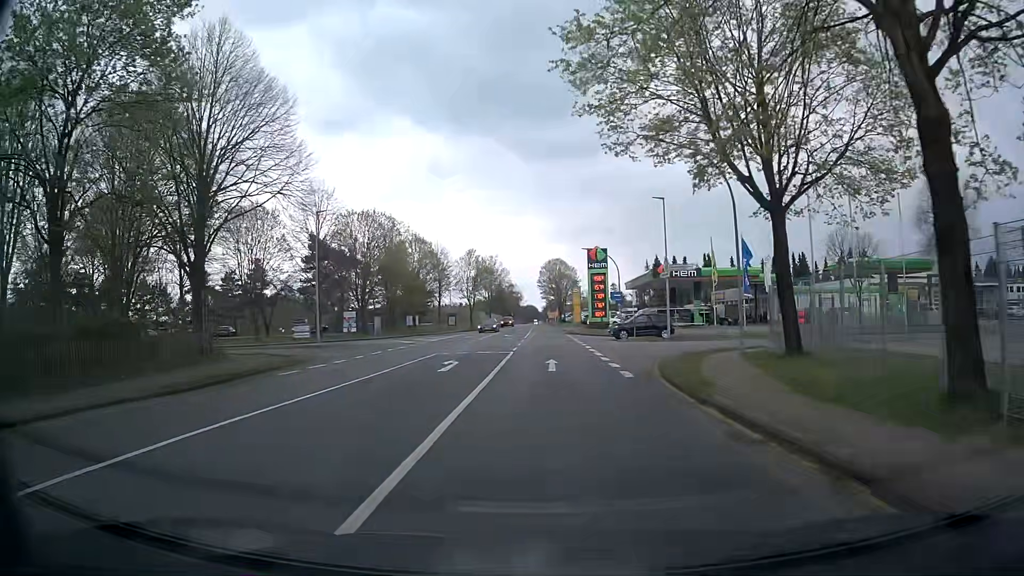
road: secondary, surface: asphalt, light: Day
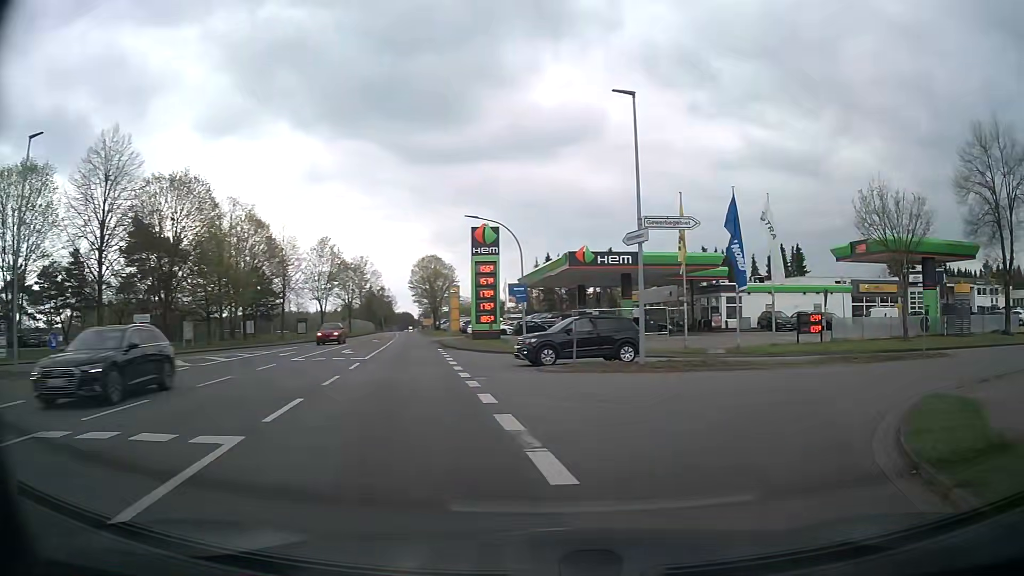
(+0.4, +19.8) m; +7°
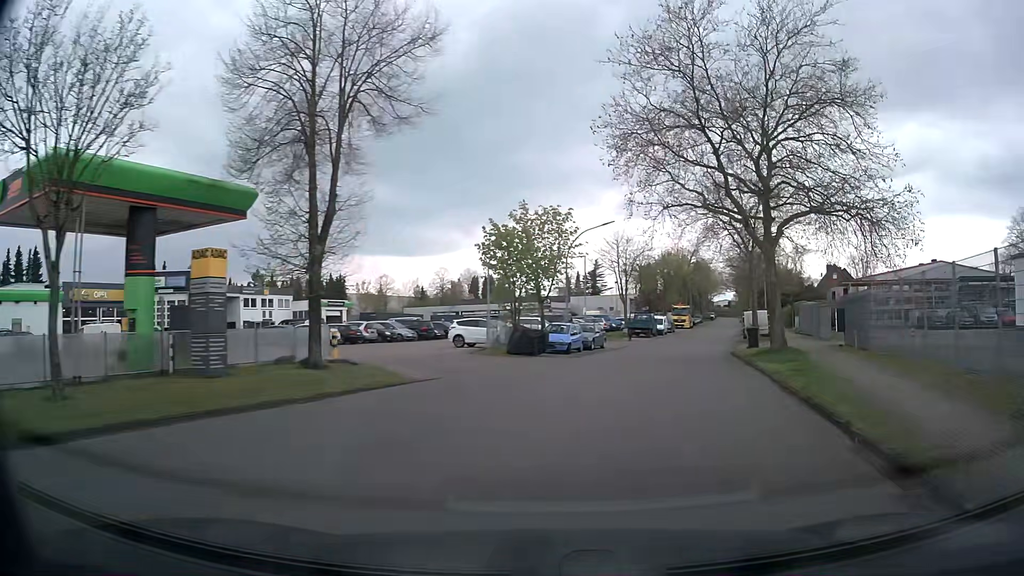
(+11.9, +17.4) m; +67°
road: residential
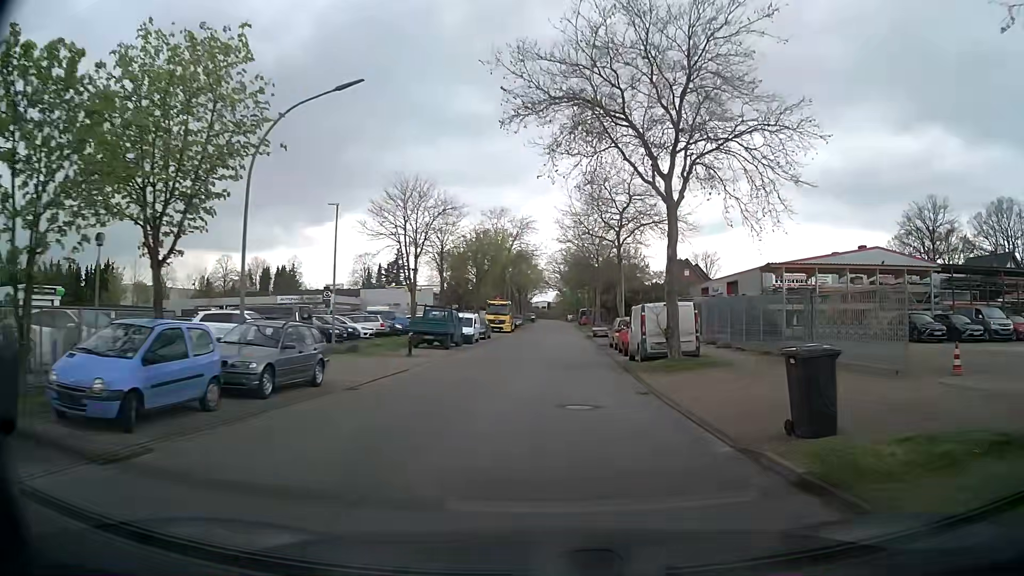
(+3.5, +23.6) m; +15°
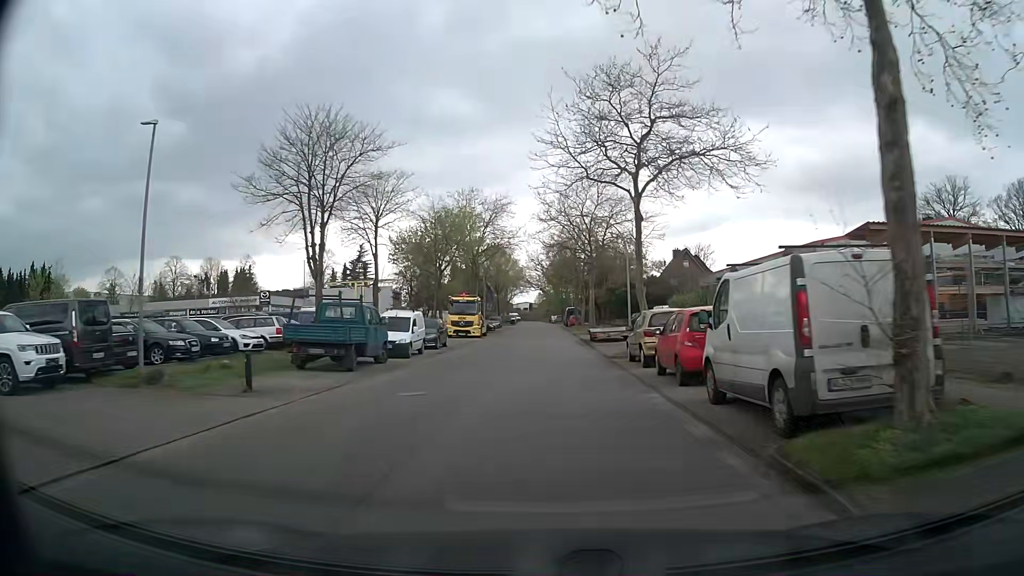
(+0.3, +14.2) m; +1°
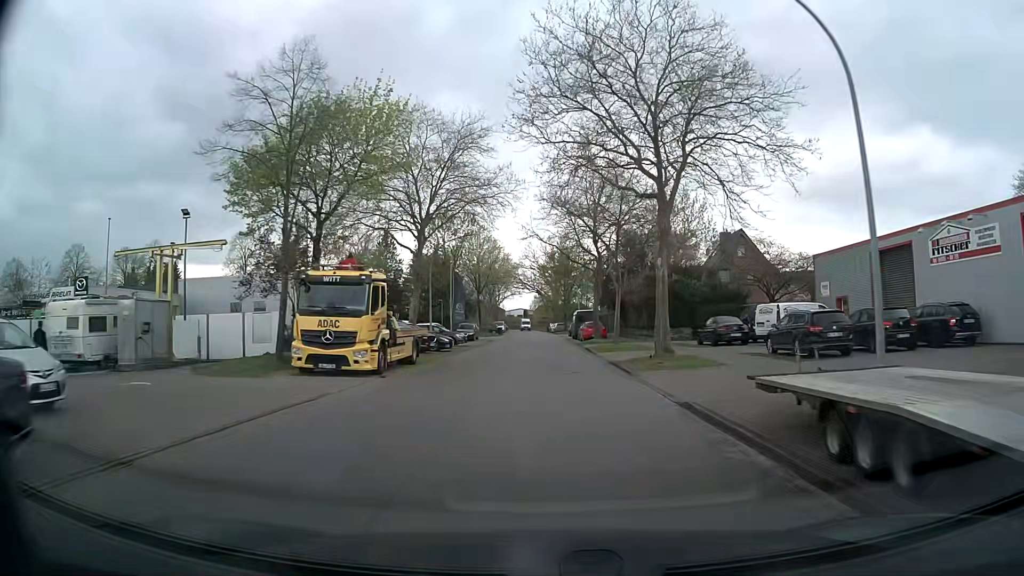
(0.0, +30.5) m; 0°
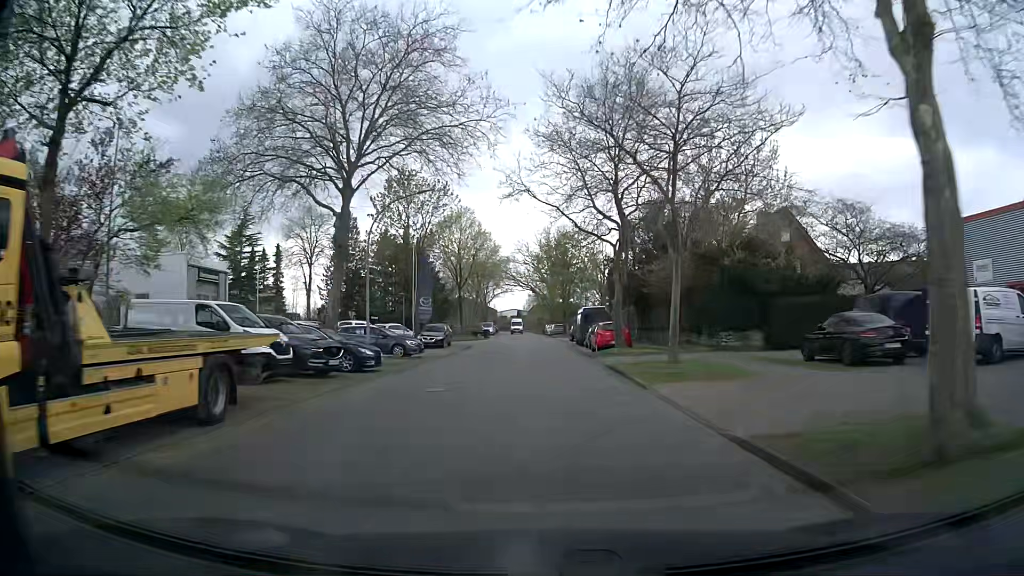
(+0.1, +15.4) m; +1°
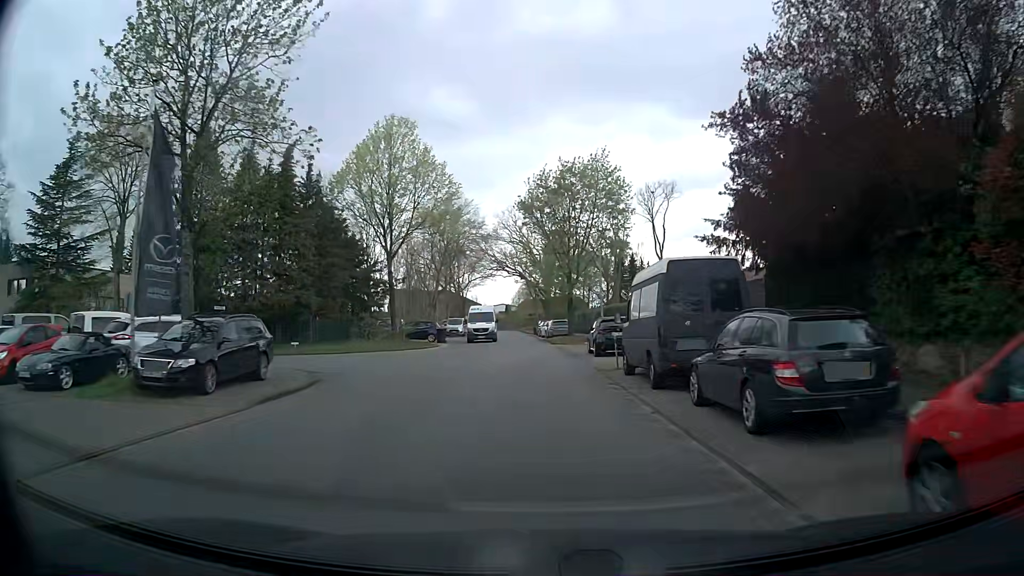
(+0.1, +30.9) m; +1°
(0, +10) (0, +20) (-1, +30) (-1, +40) (-2, +50) (-2, +60) (-3, +70) (-3, +80) (-4, +90) (-4, +100) m
